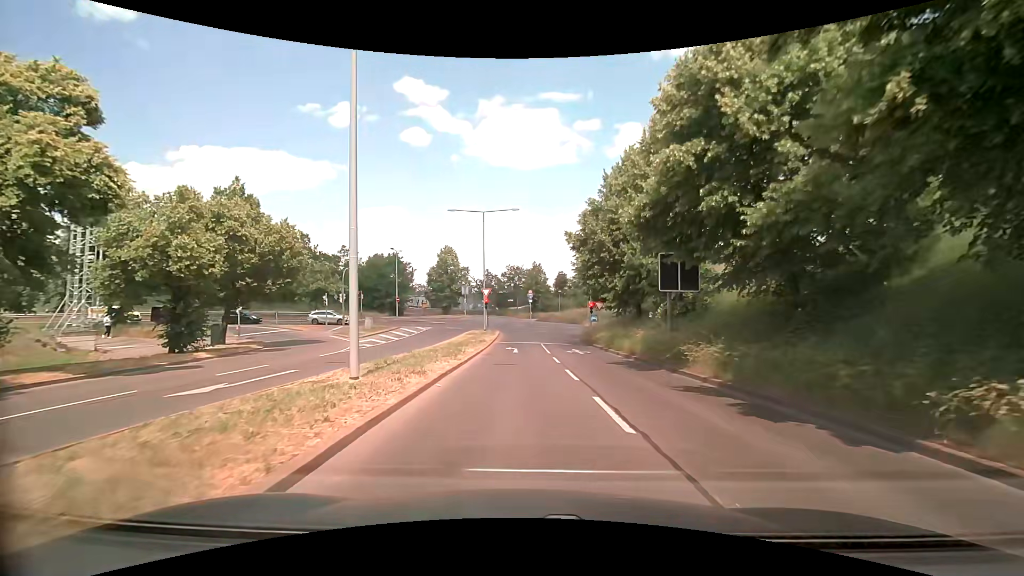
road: tertiary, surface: asphalt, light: Day
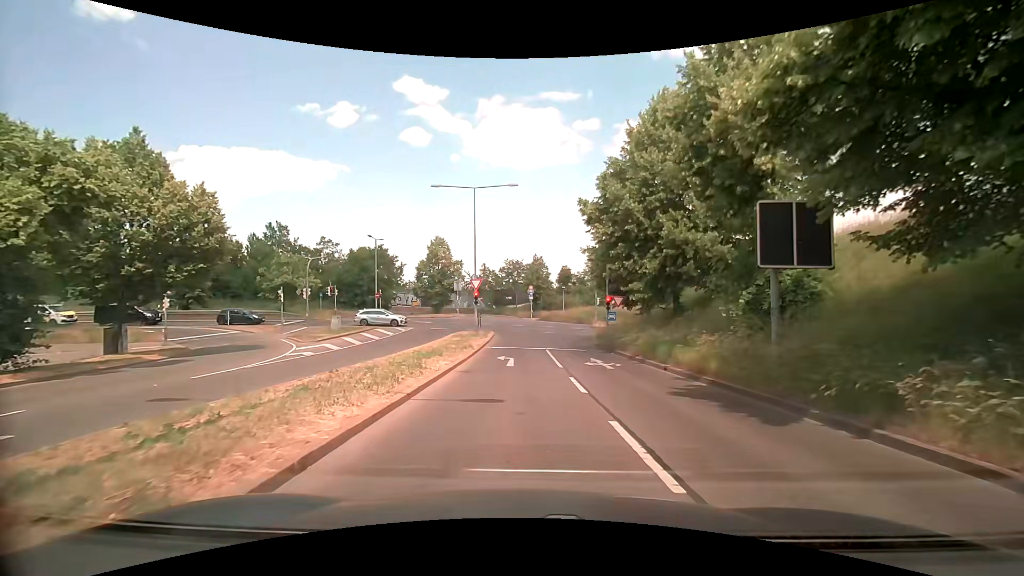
(+0.1, +8.1) m; +1°
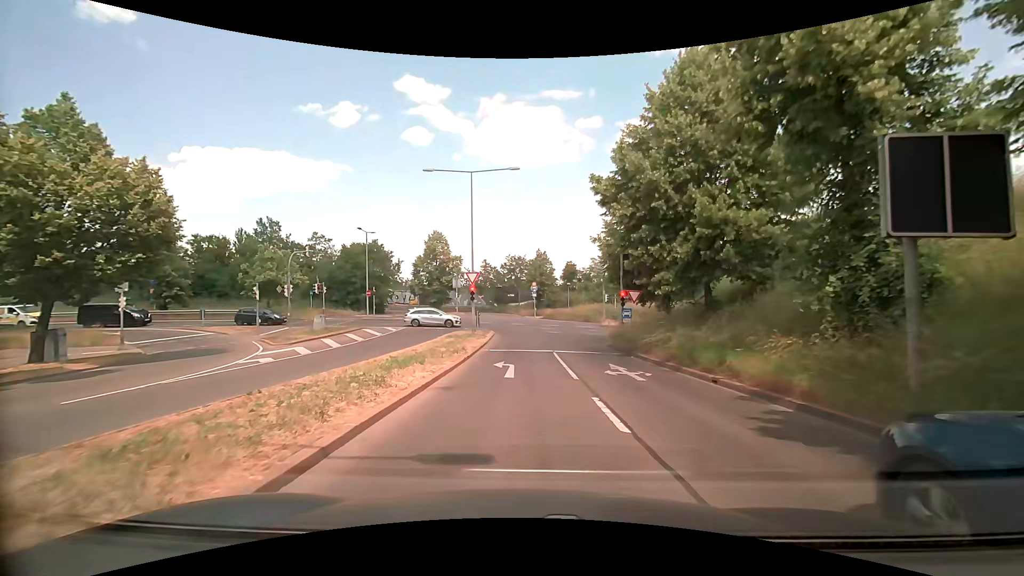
(0.0, +3.8) m; 0°
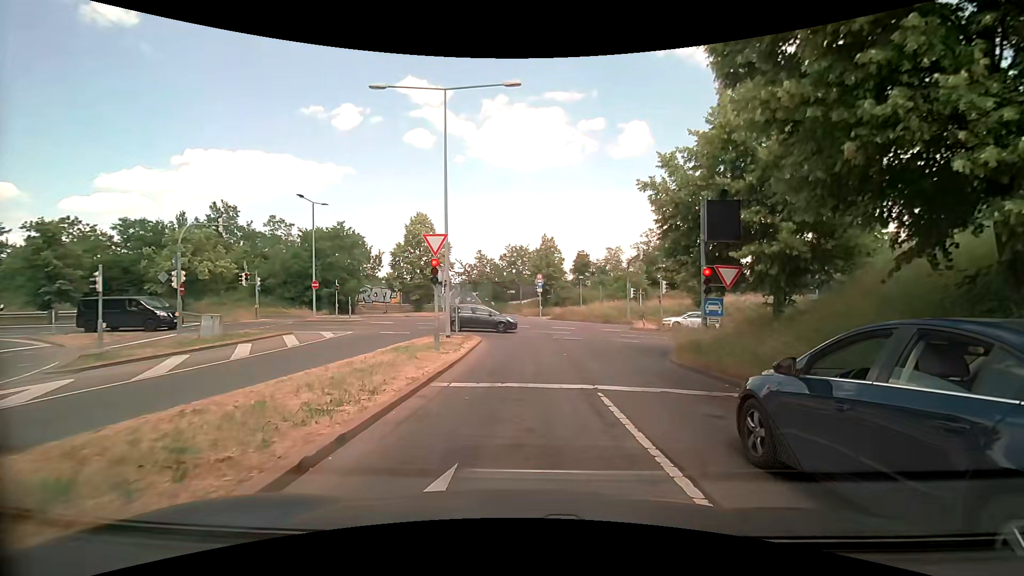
(-0.1, +12.3) m; 0°
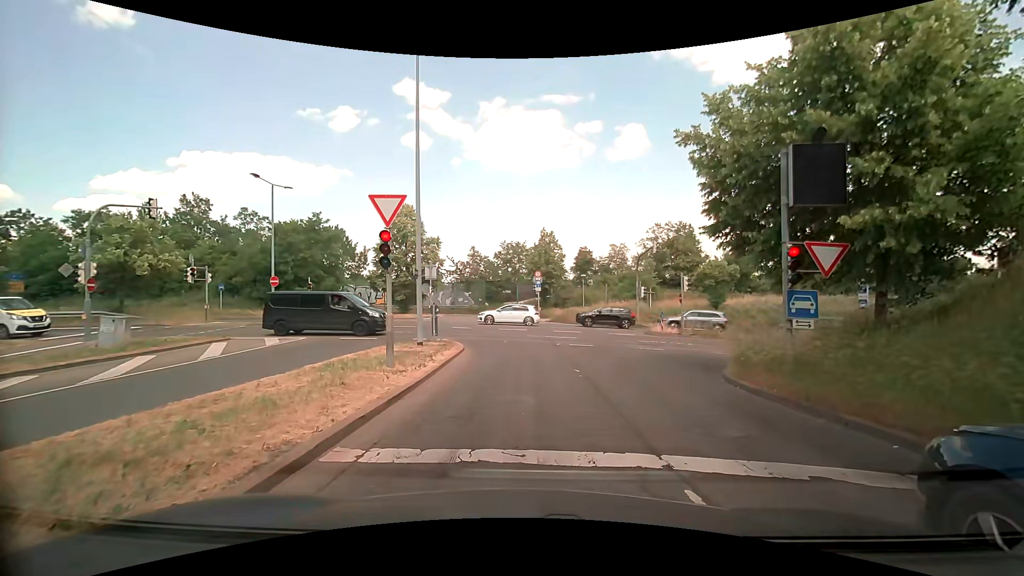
(-0.1, +5.0) m; 0°
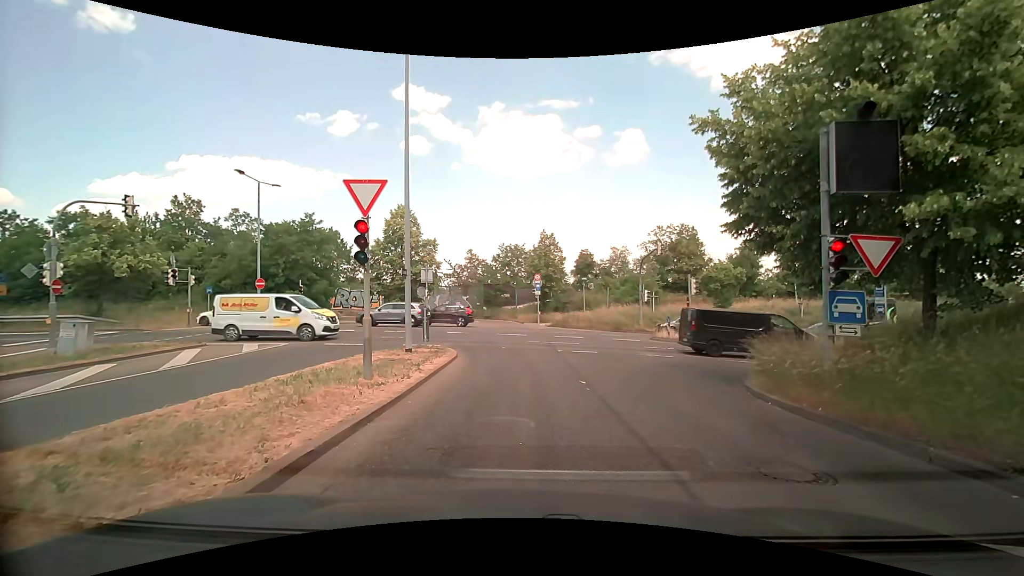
(0.0, +1.4) m; +2°
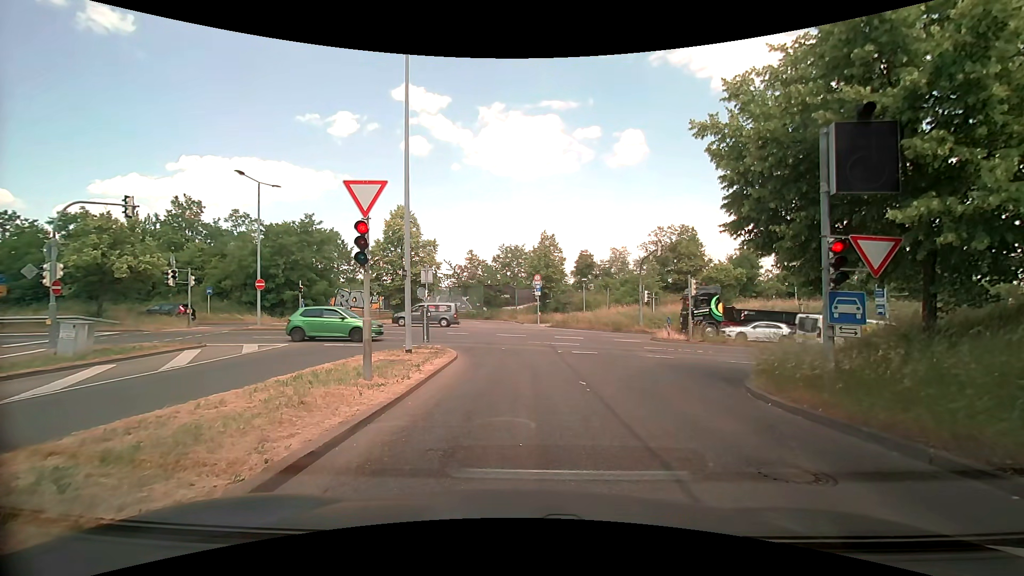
(0.0, +0.1) m; 0°
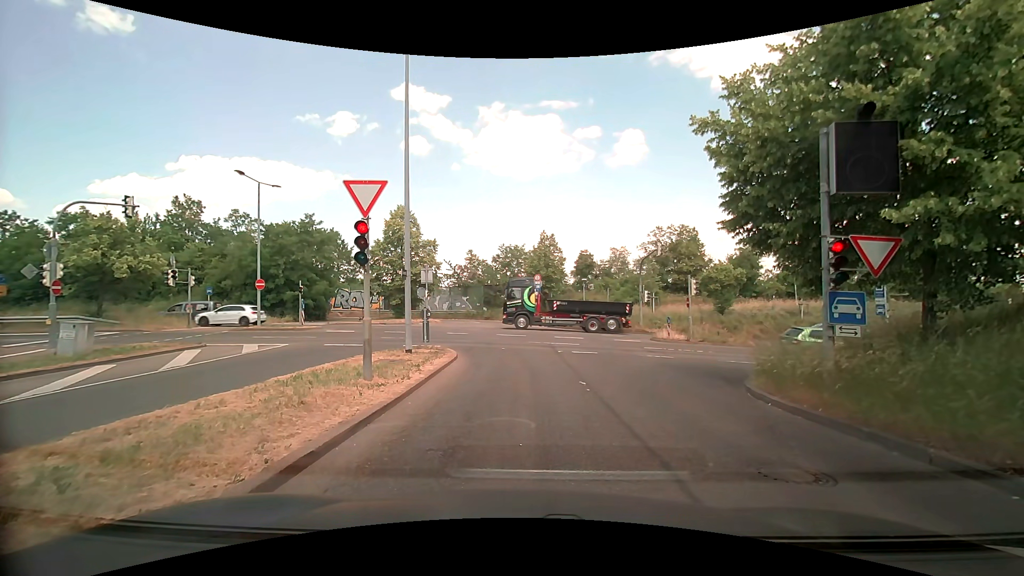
(0.0, 0.0) m; 0°
